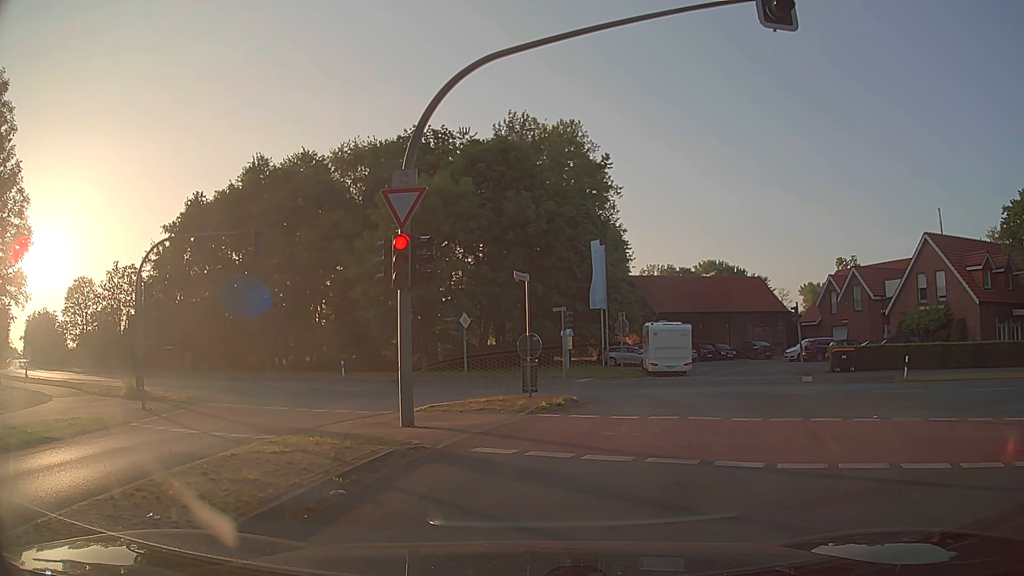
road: secondary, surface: asphalt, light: Day
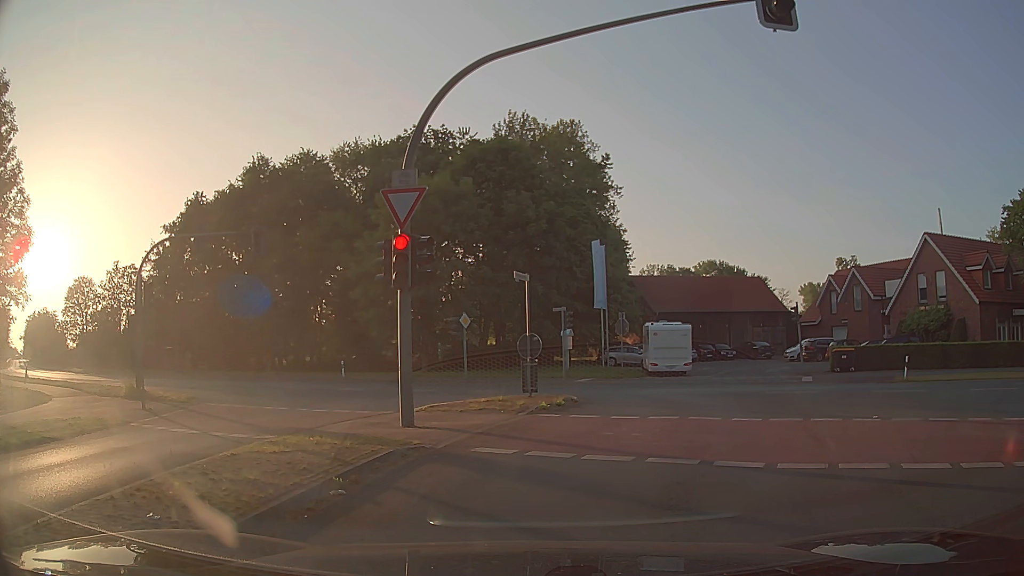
(0.0, 0.0) m; 0°
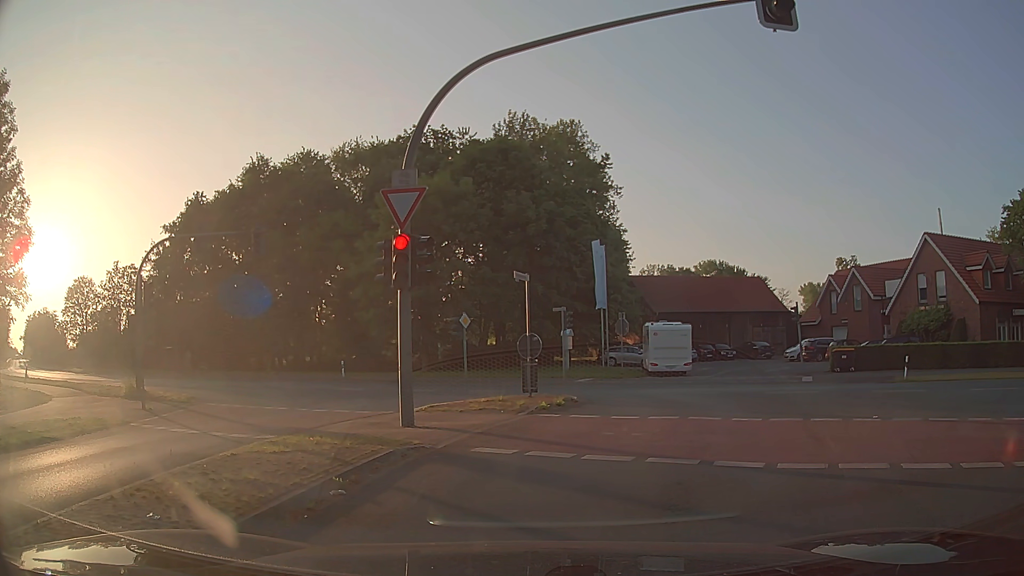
(0.0, 0.0) m; 0°
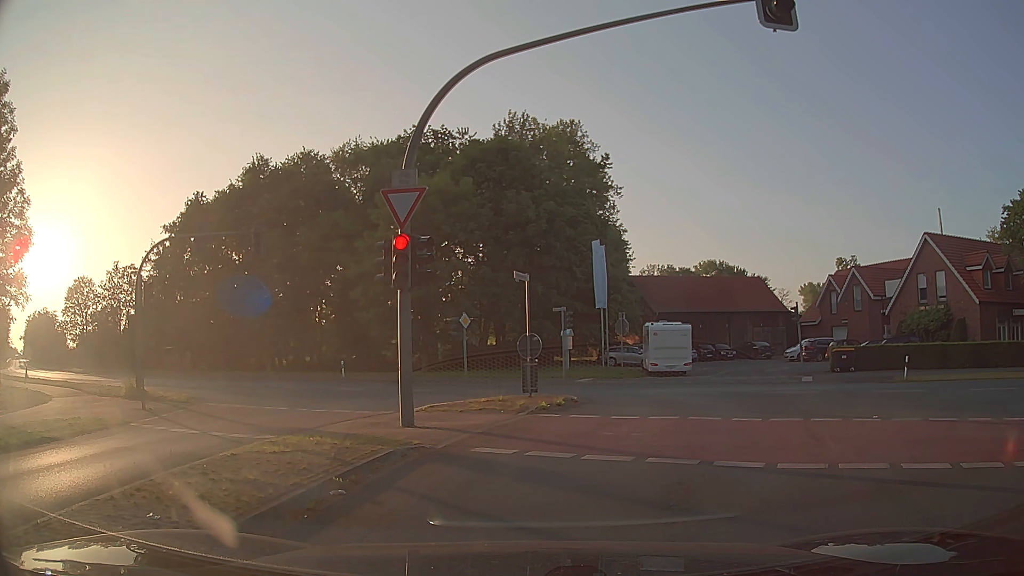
(0.0, 0.0) m; 0°
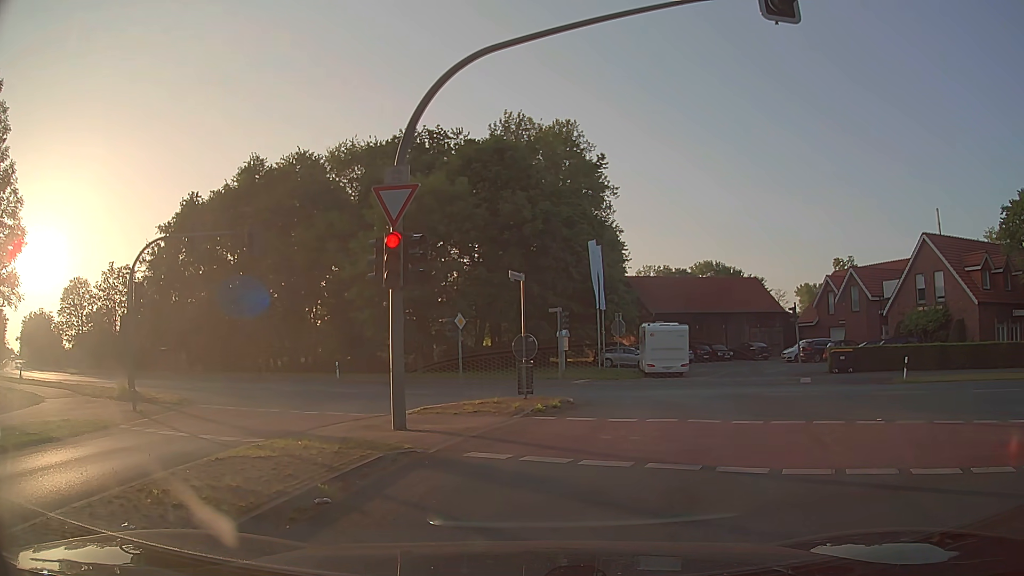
(0.0, +0.3) m; 0°
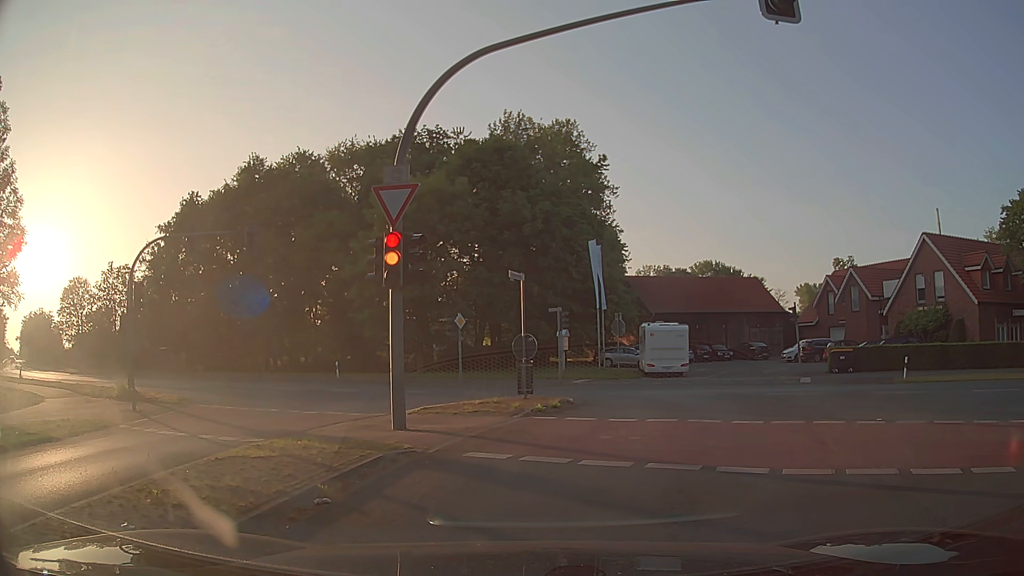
(0.0, +0.1) m; 0°
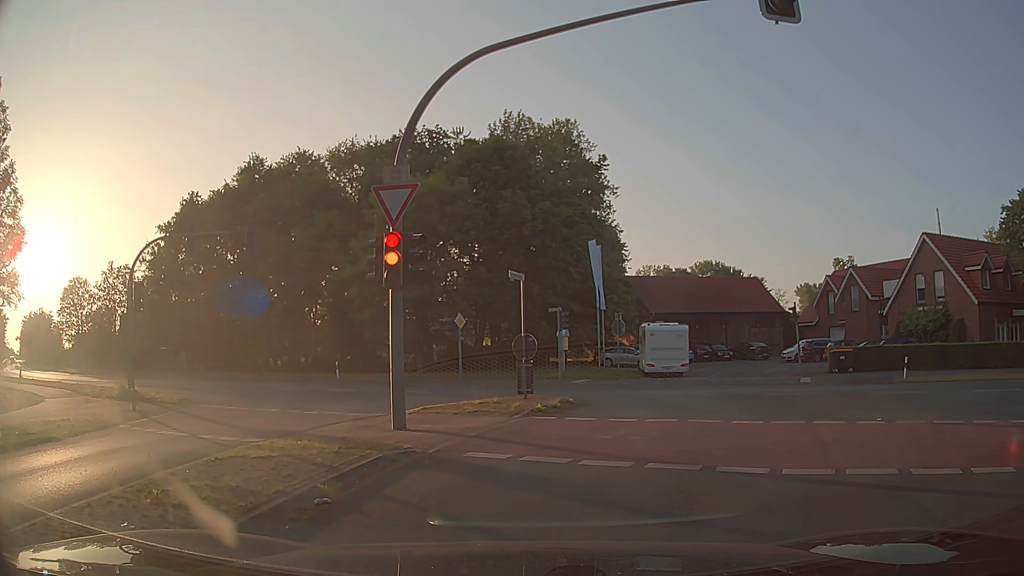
(0.0, 0.0) m; 0°
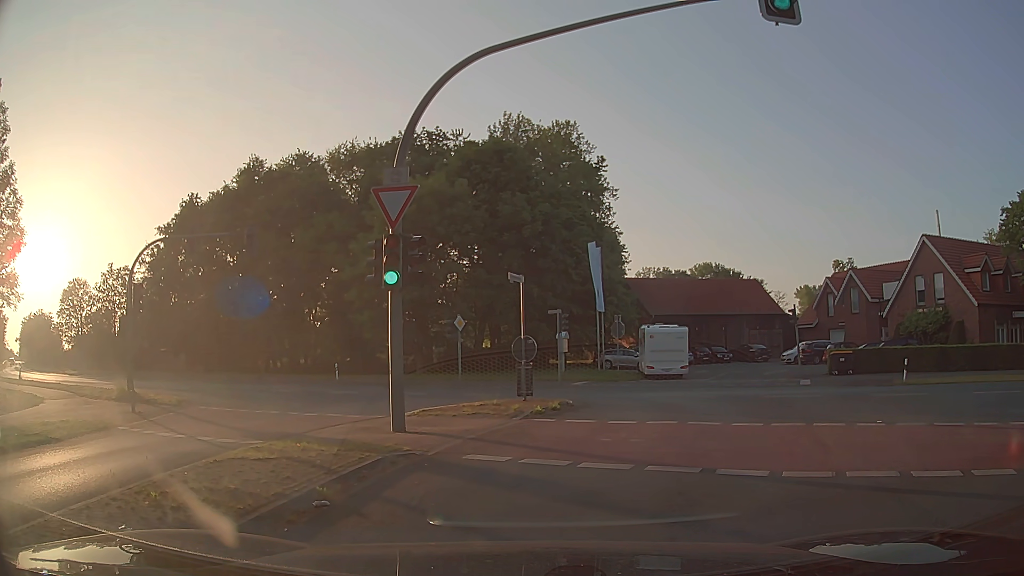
(0.0, 0.0) m; 0°
(+2, +10) (+5, +19) (+3, +29) (-3, +36) (-11, +42) (-20, +48) (-28, +54) (-36, +60) (-43, +66) (-51, +73) m
